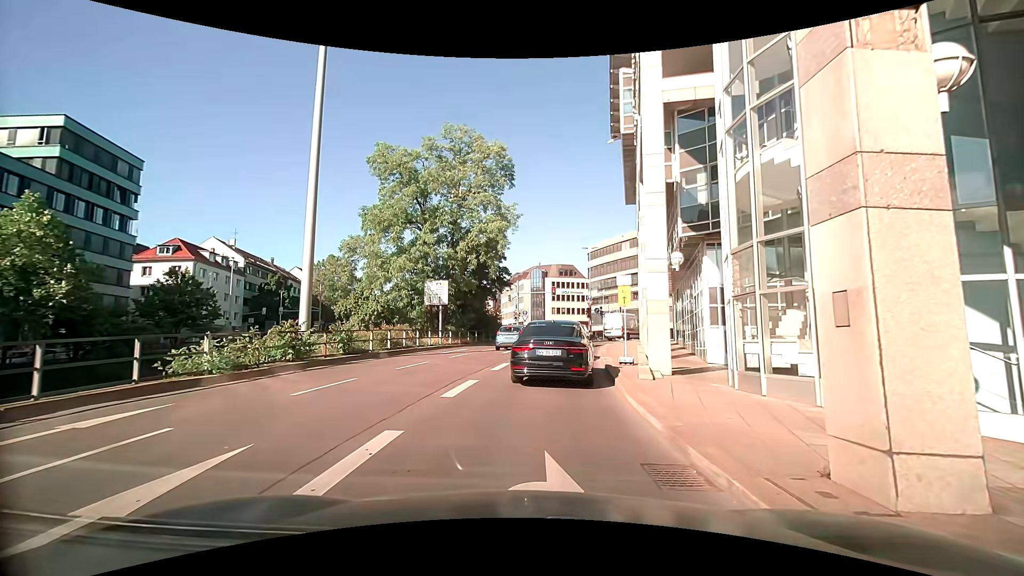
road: primary_link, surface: asphalt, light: Day
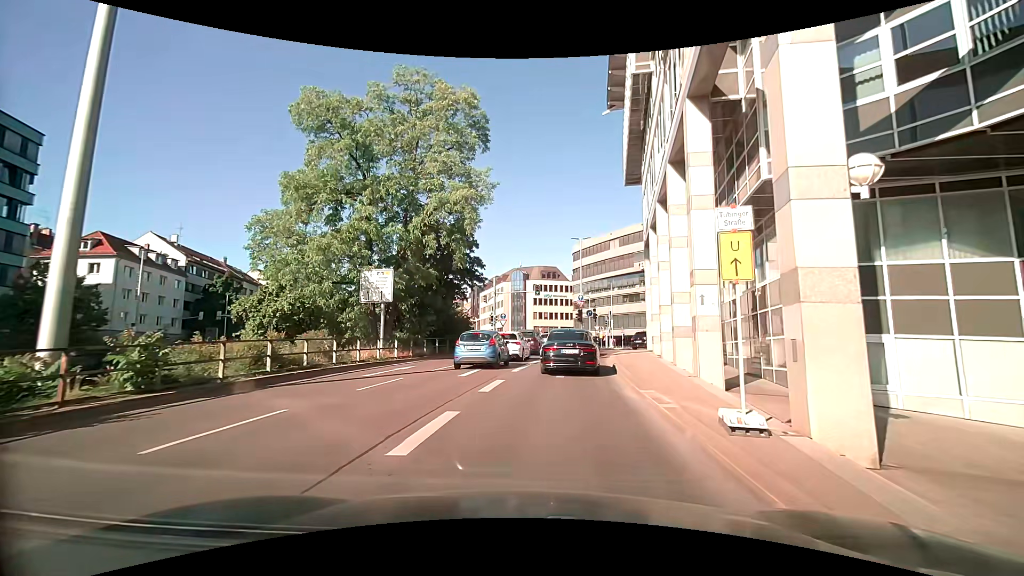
(-0.2, +10.0) m; +2°
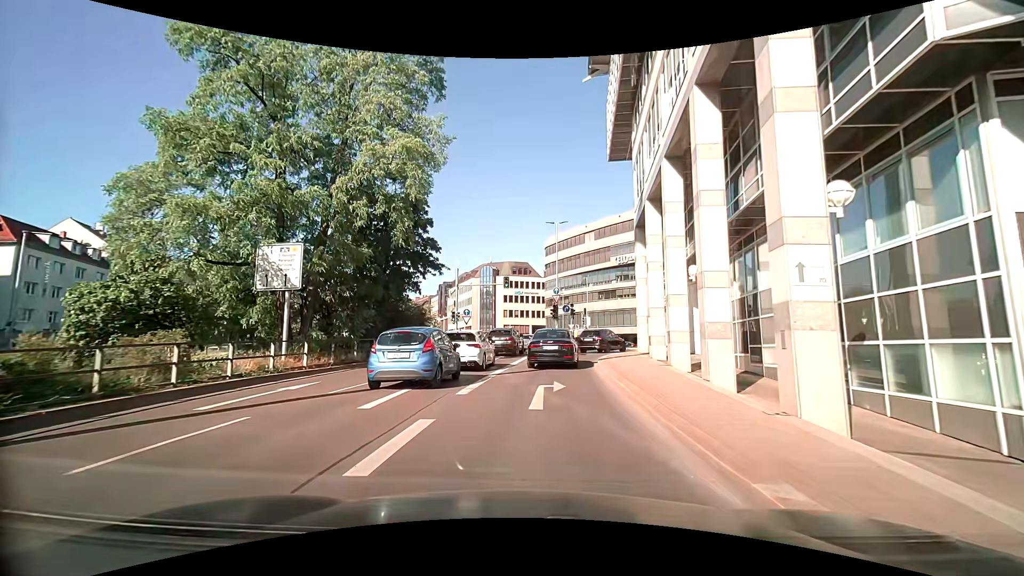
(+0.1, +6.8) m; +3°
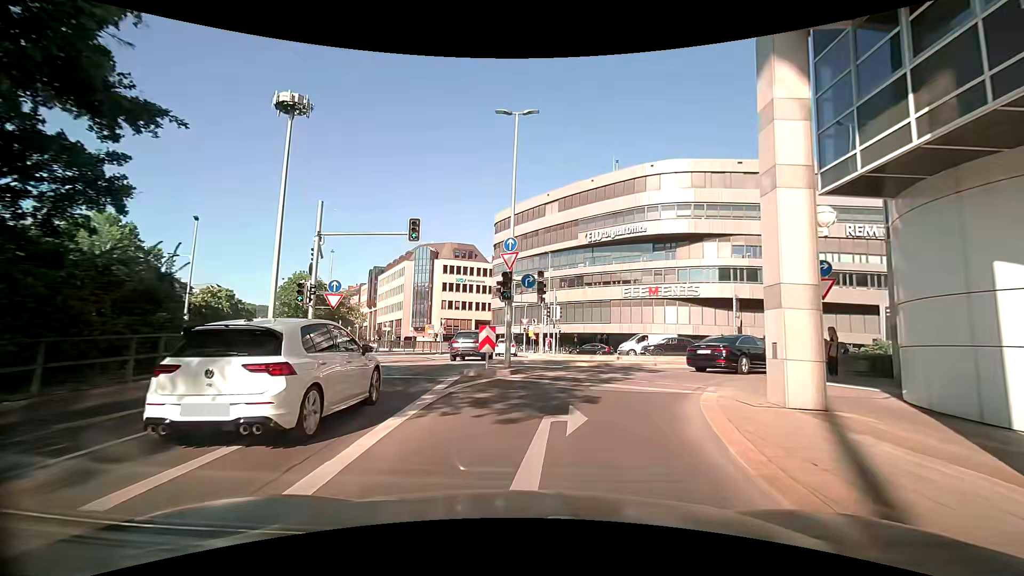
(+0.8, +20.3) m; +4°
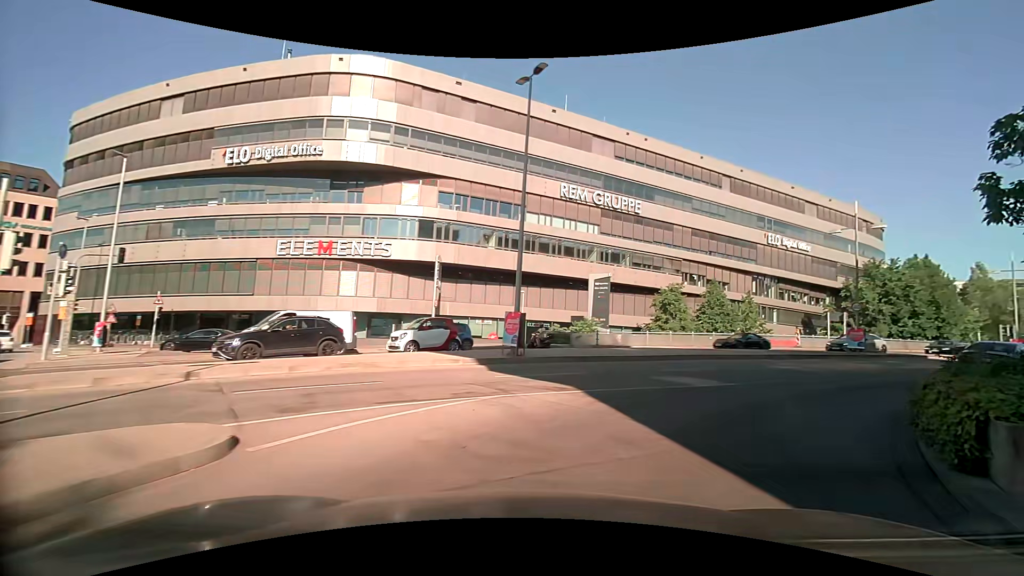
(+4.4, +18.3) m; +34°
